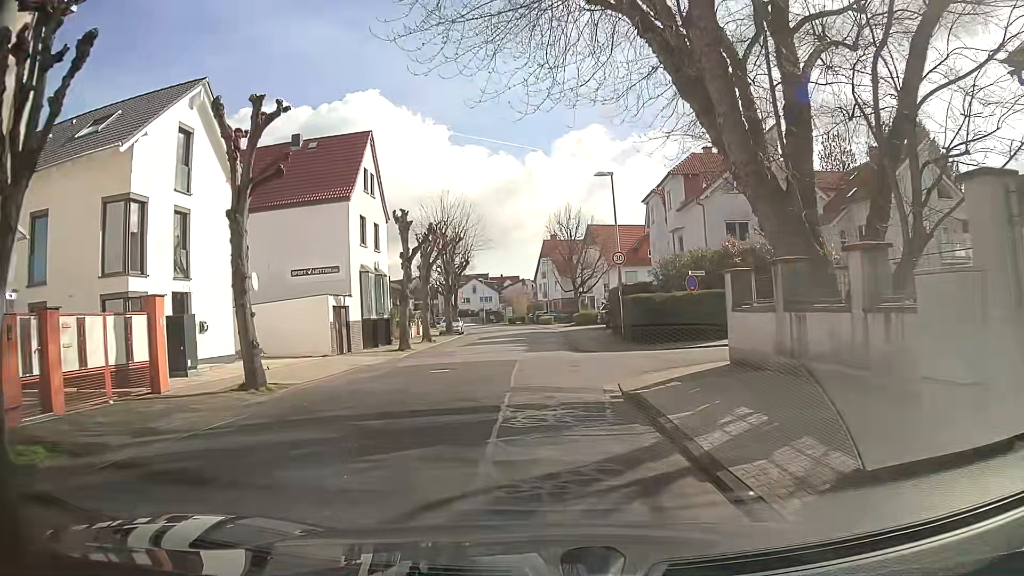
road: unclassified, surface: asphalt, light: Day
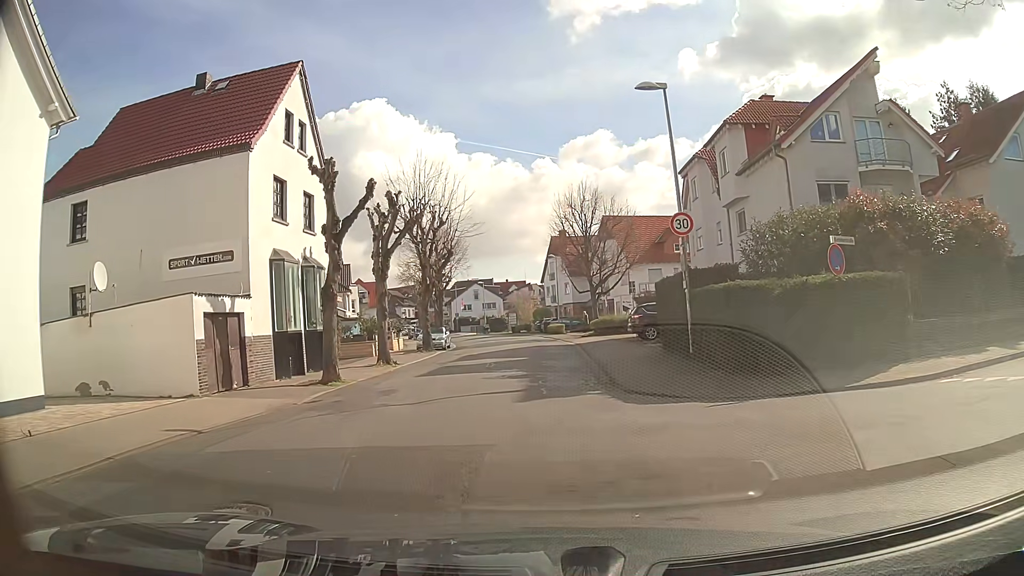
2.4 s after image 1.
(+0.1, +11.8) m; -2°
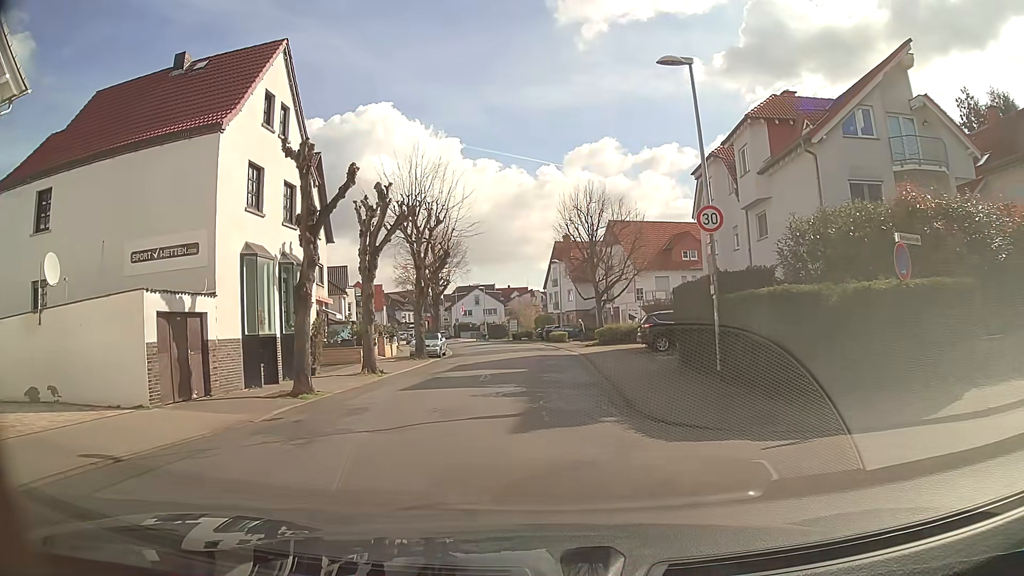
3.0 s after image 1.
(0.0, +2.5) m; -1°
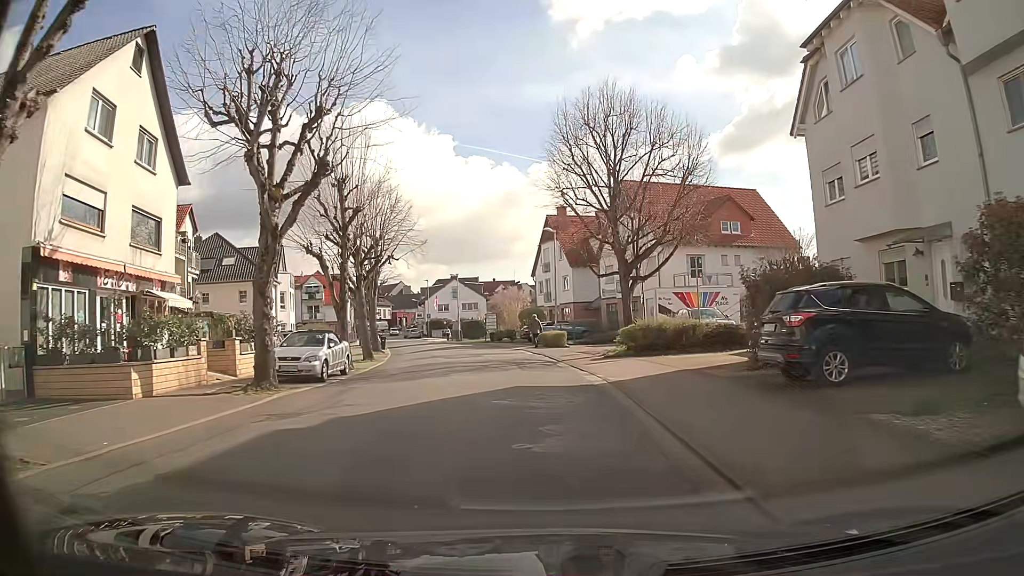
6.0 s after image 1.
(+1.2, +18.6) m; +5°
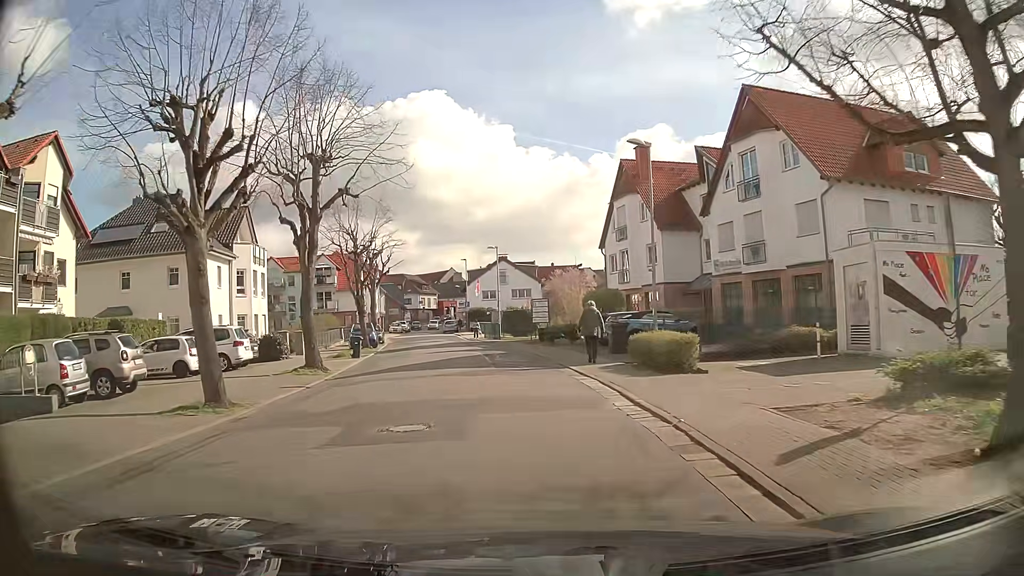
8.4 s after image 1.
(-0.8, +19.9) m; -5°
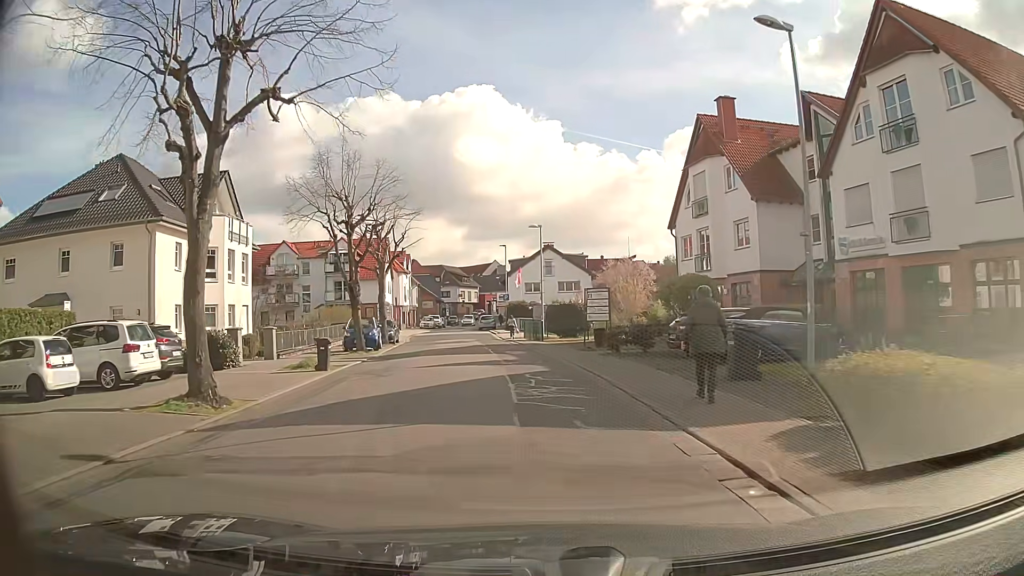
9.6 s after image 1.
(-0.4, +10.1) m; -3°
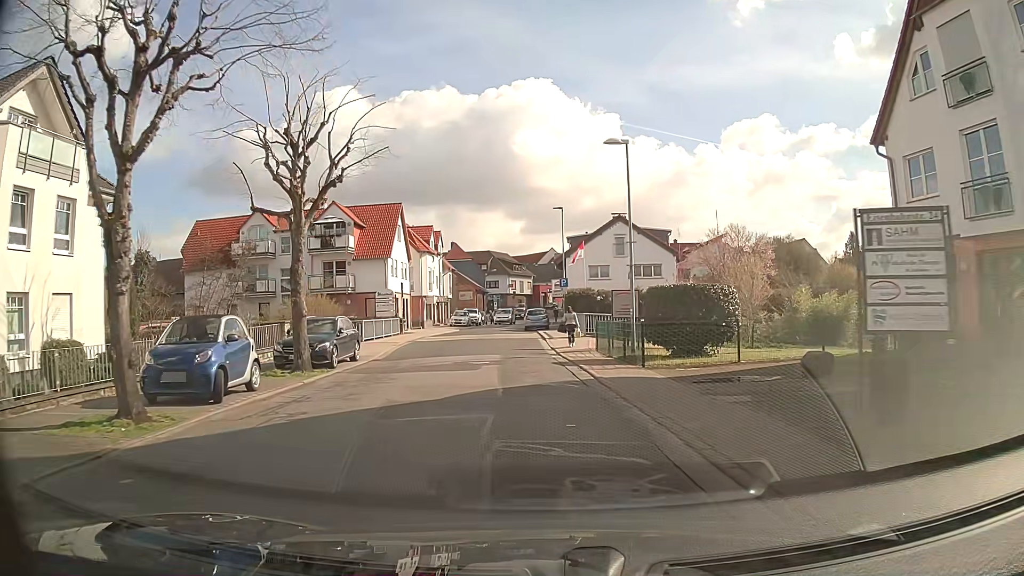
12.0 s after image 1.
(-1.1, +20.1) m; -5°
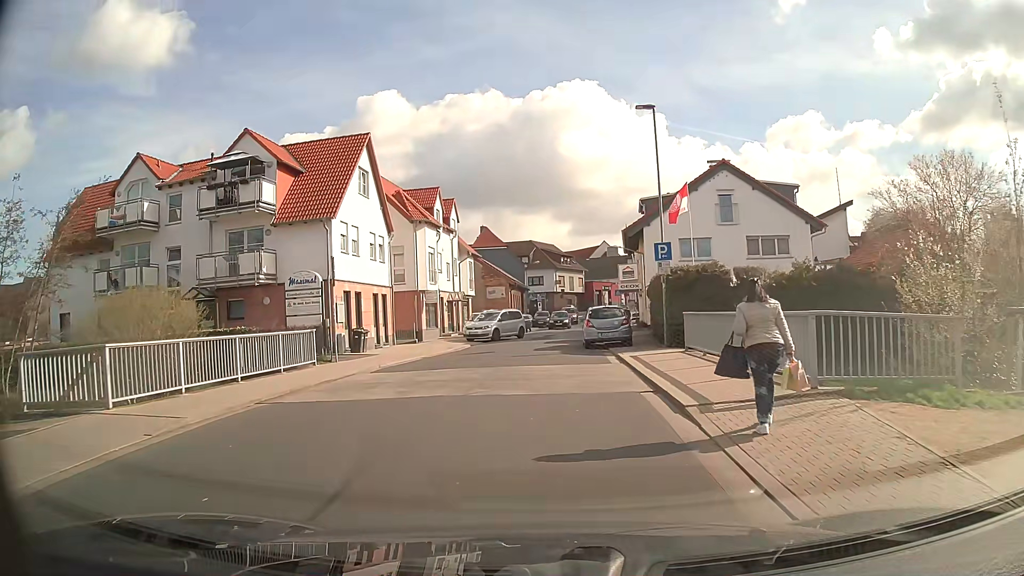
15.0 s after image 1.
(-1.0, +22.2) m; -4°
(0, +10) (0, +20) (0, +30) (+1, +40) (+2, +50) (+3, +60) (+4, +70) (+5, +80) (+7, +90) (+9, +99) m
